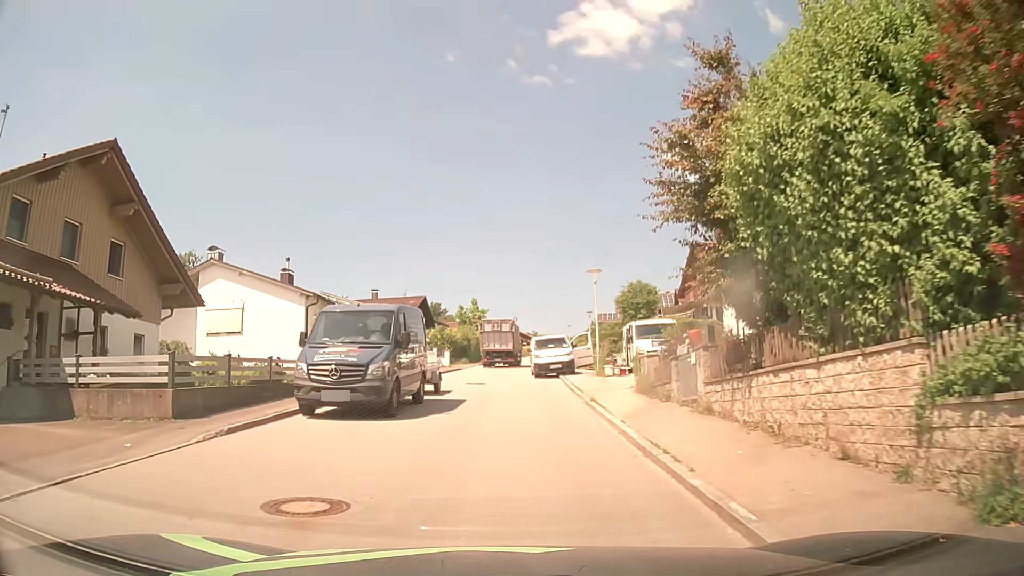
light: Day
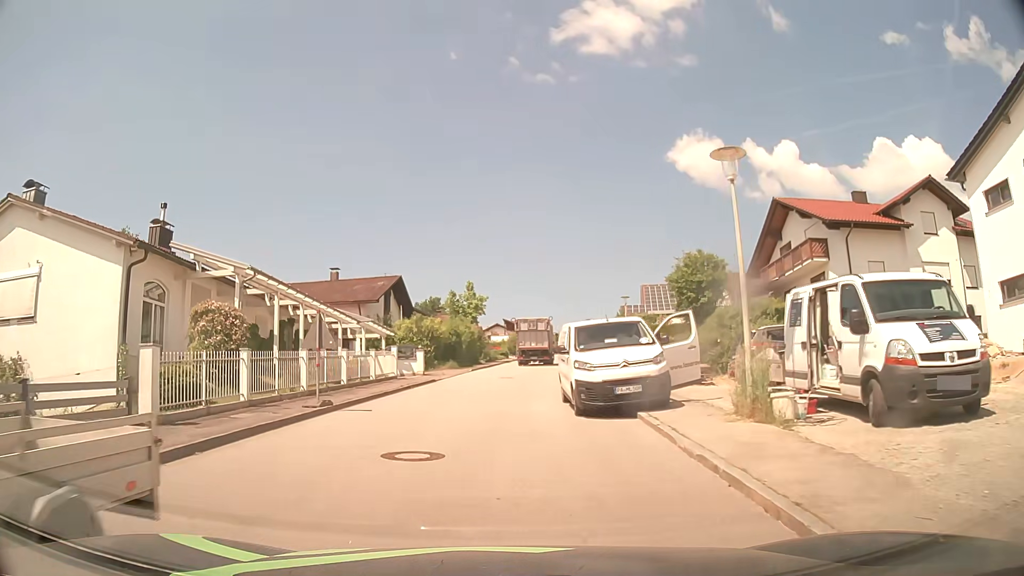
(+0.1, +17.7) m; 0°
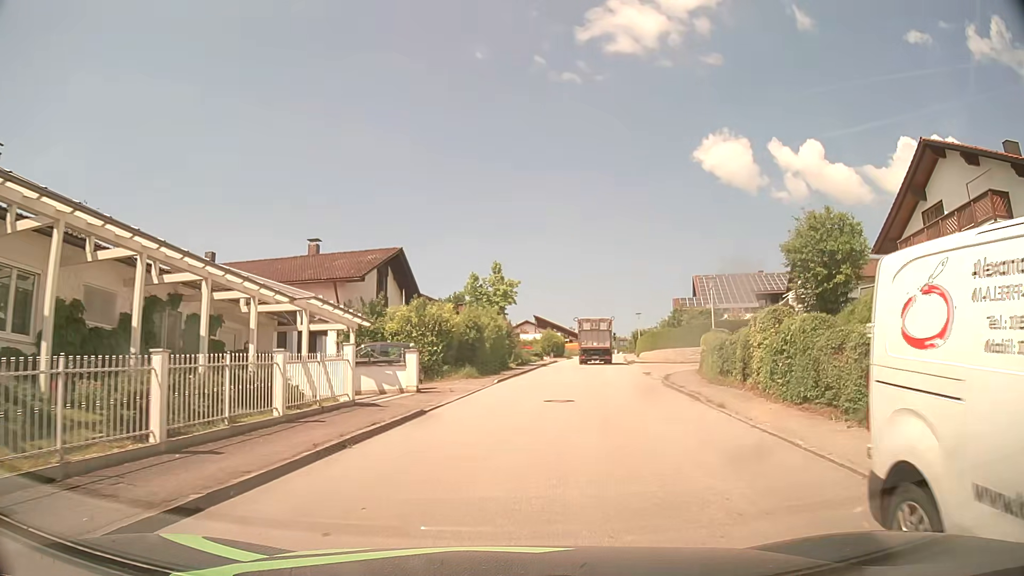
(-0.7, +13.4) m; -3°
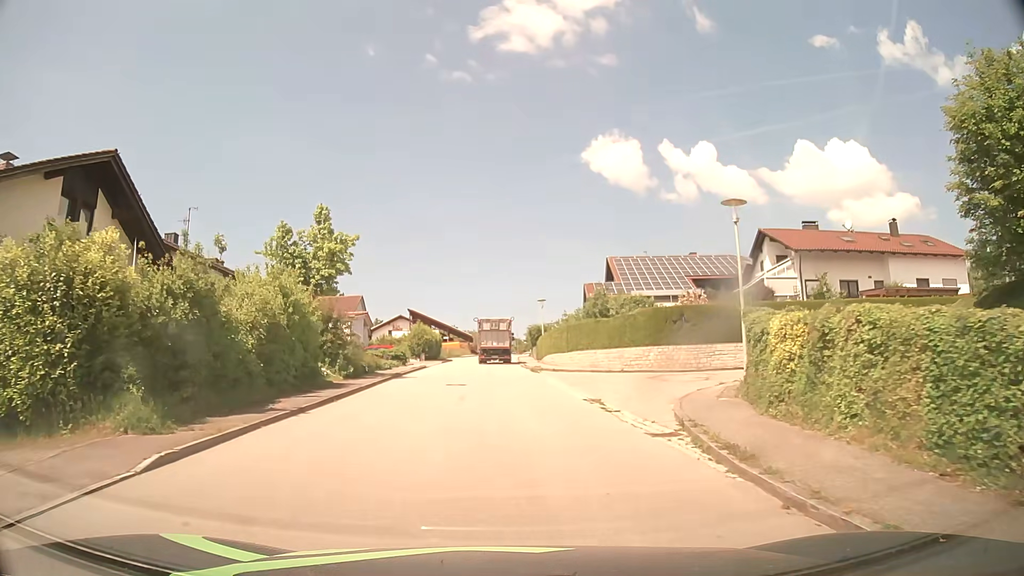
(+2.2, +18.5) m; +11°
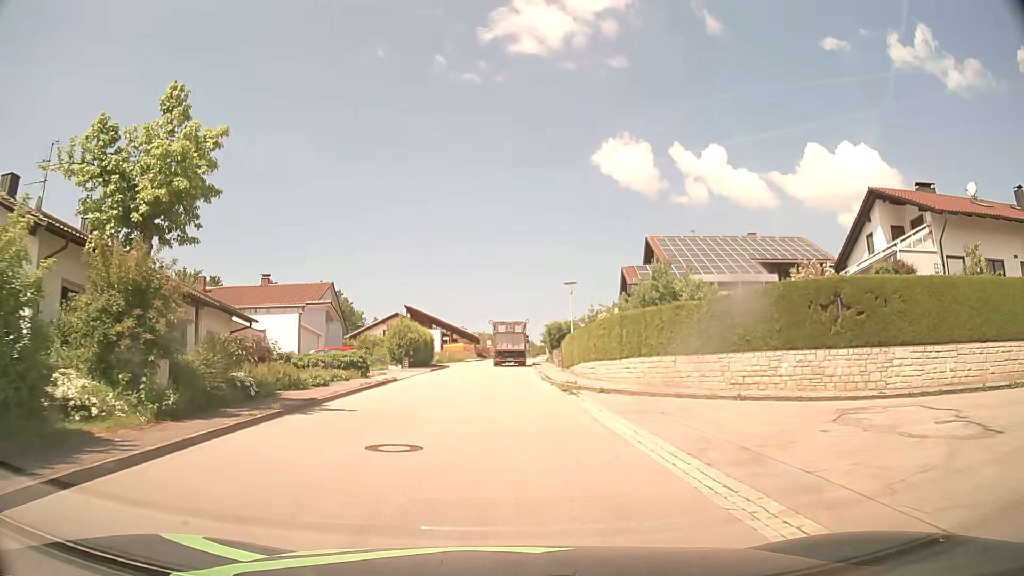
(-0.1, +14.6) m; -1°
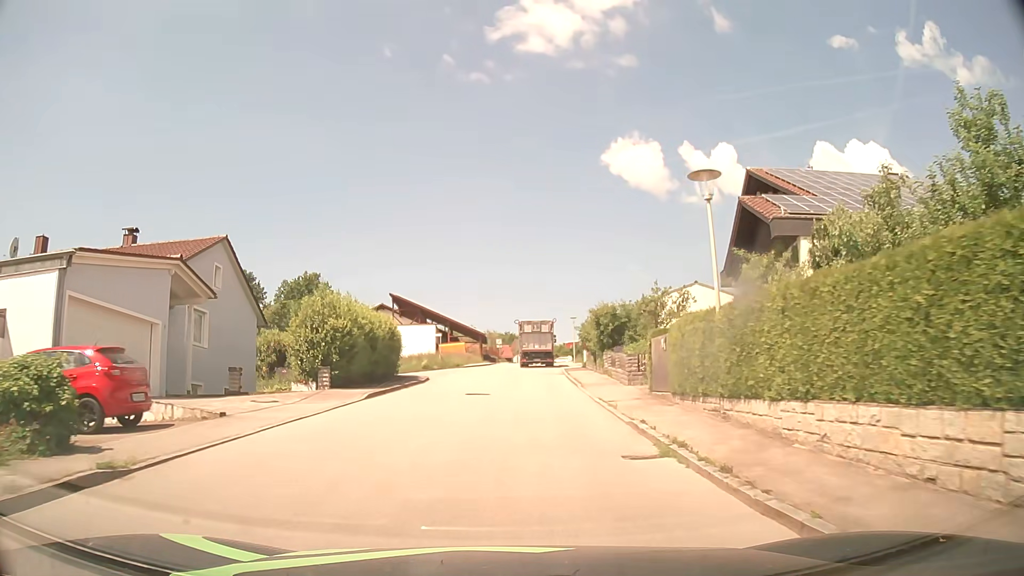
(-0.2, +21.3) m; -1°
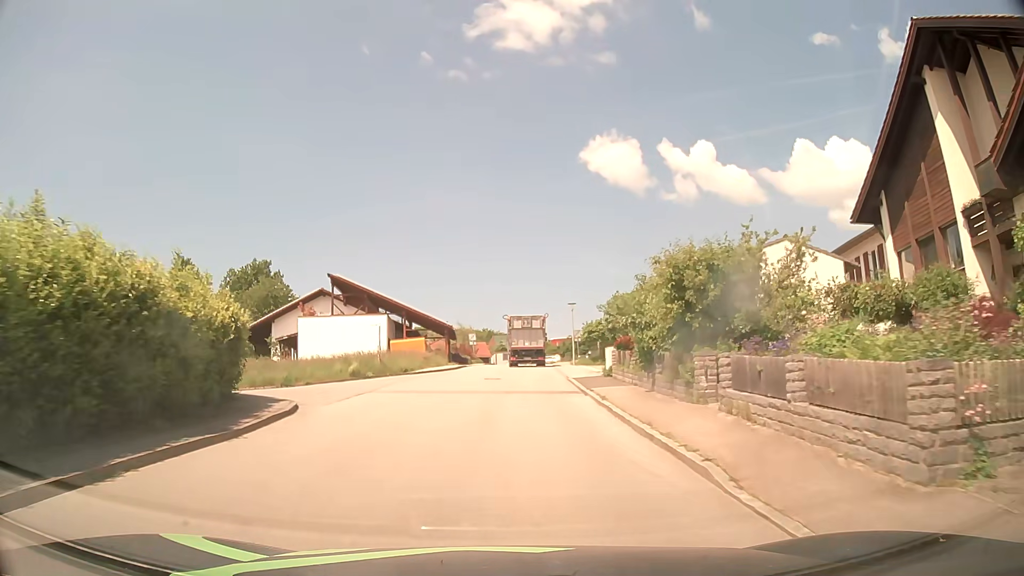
(+0.3, +17.9) m; +2°
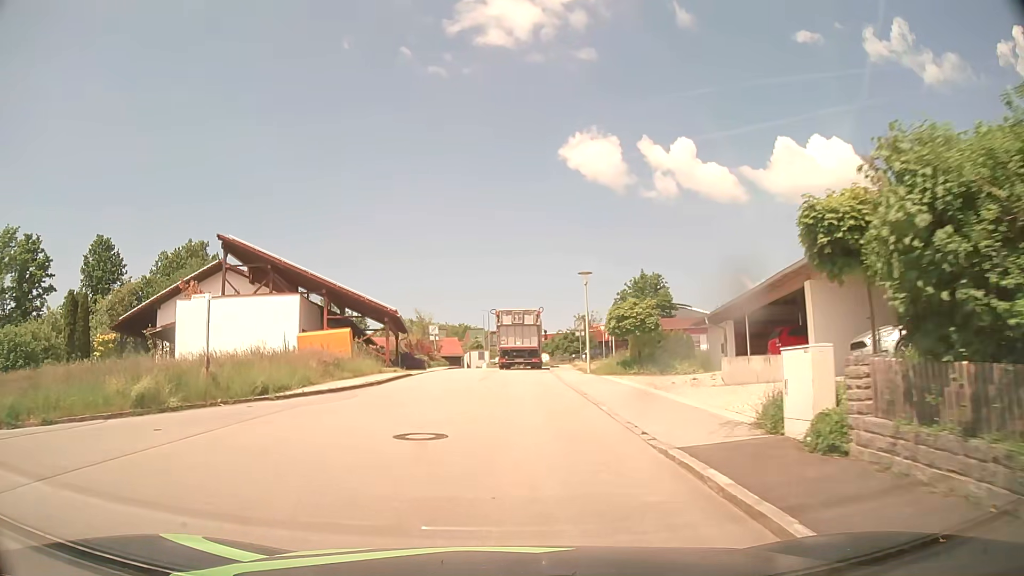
(+0.3, +18.8) m; +2°
